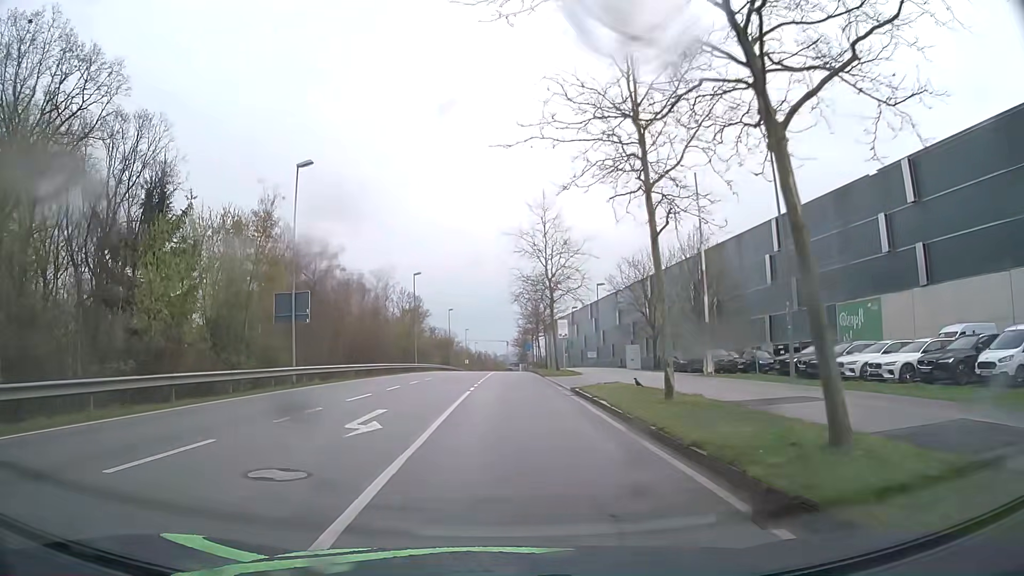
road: secondary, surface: asphalt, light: Day
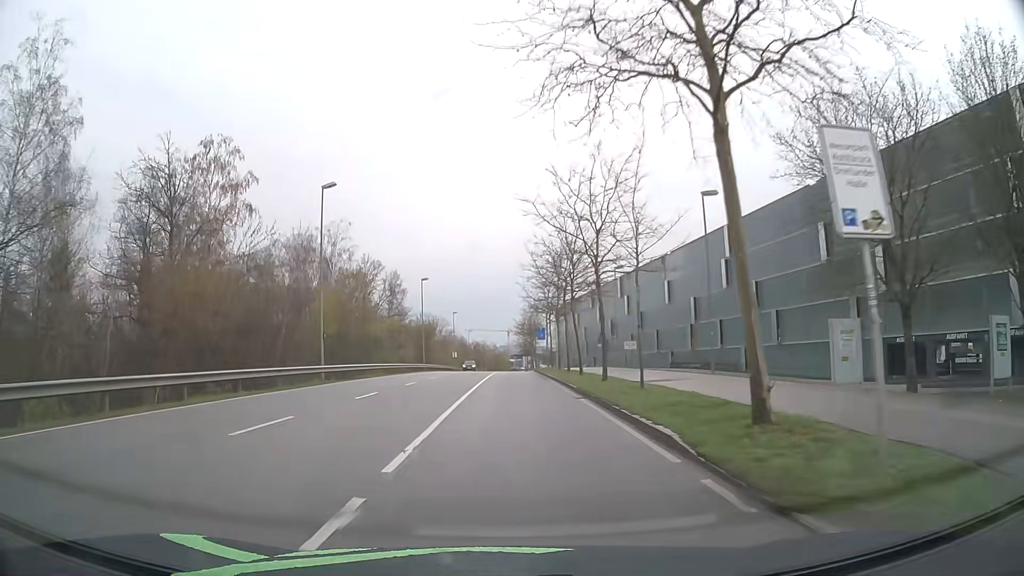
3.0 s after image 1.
(+0.1, +36.2) m; 0°
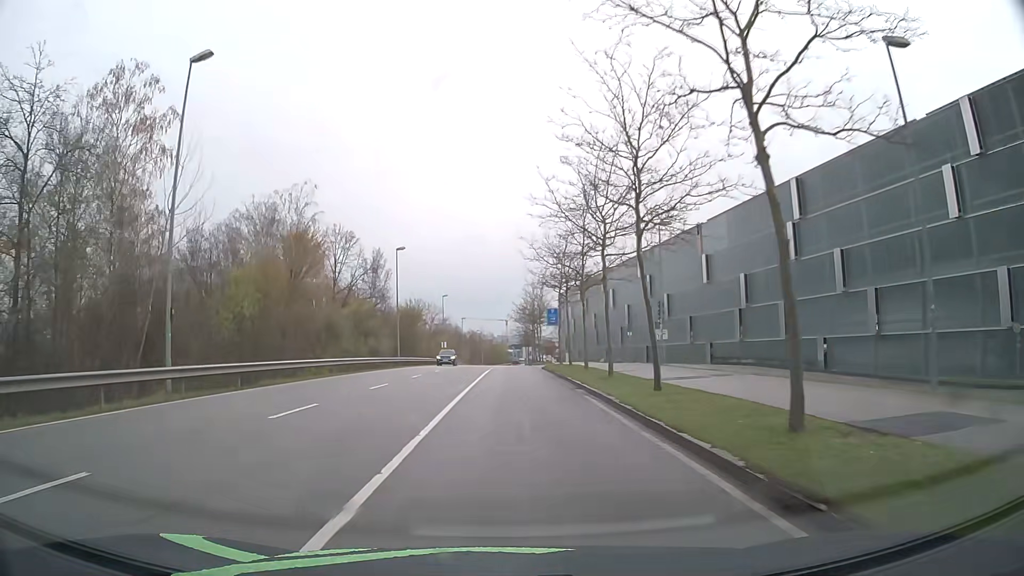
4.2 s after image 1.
(0.0, +16.3) m; 0°
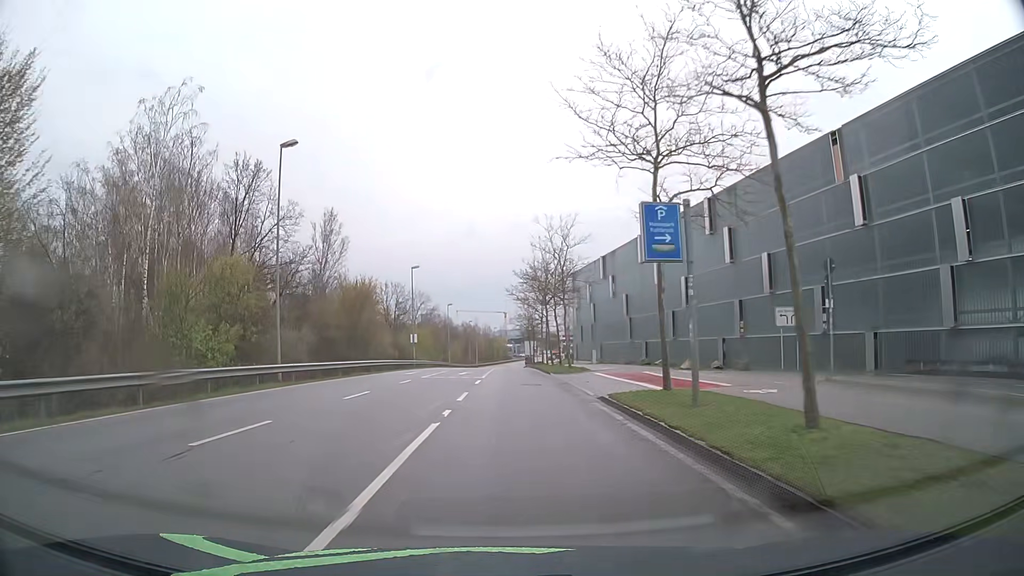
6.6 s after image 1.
(+0.1, +30.4) m; 0°
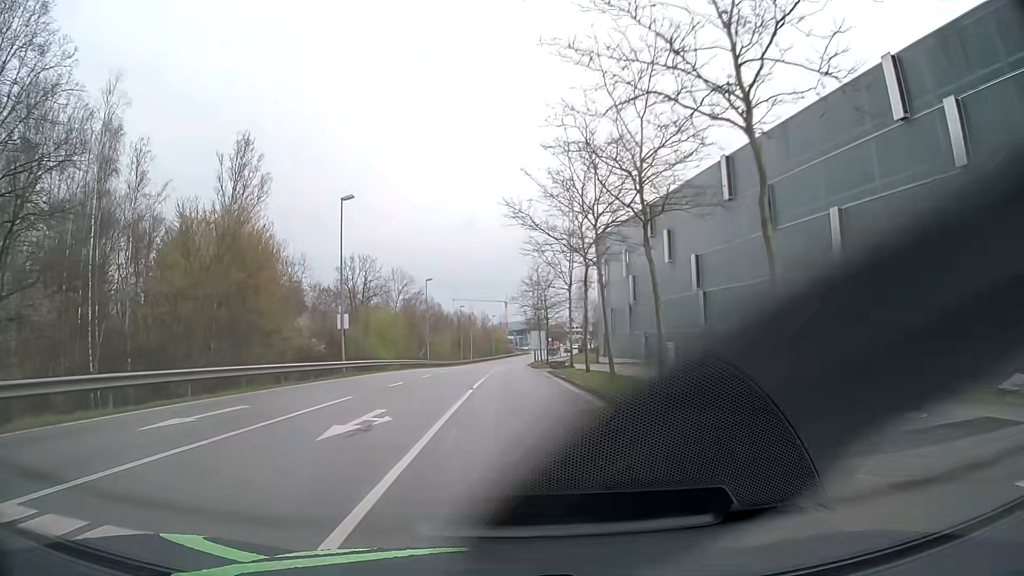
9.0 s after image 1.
(0.0, +29.7) m; 0°
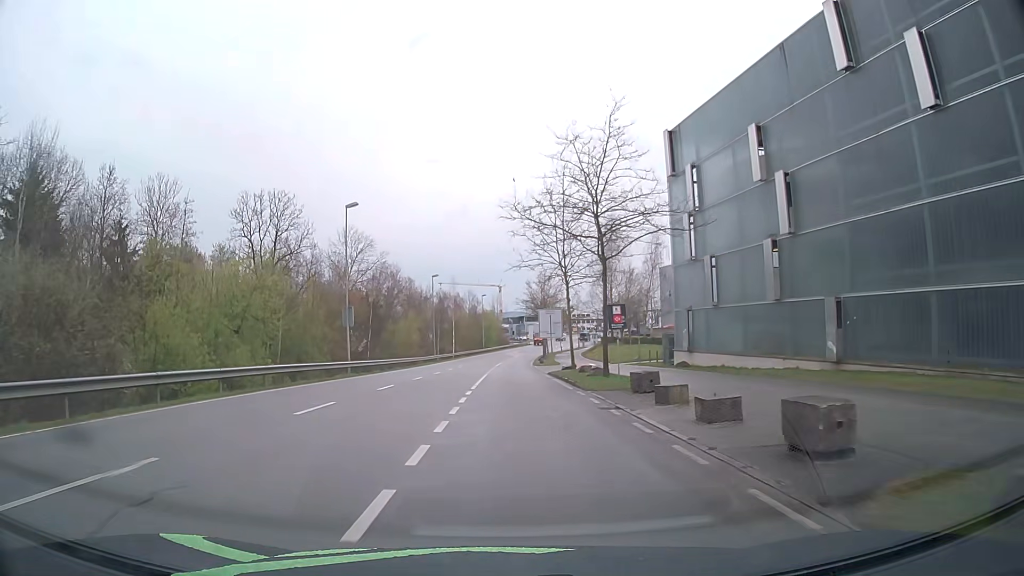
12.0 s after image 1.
(0.0, +38.1) m; 0°
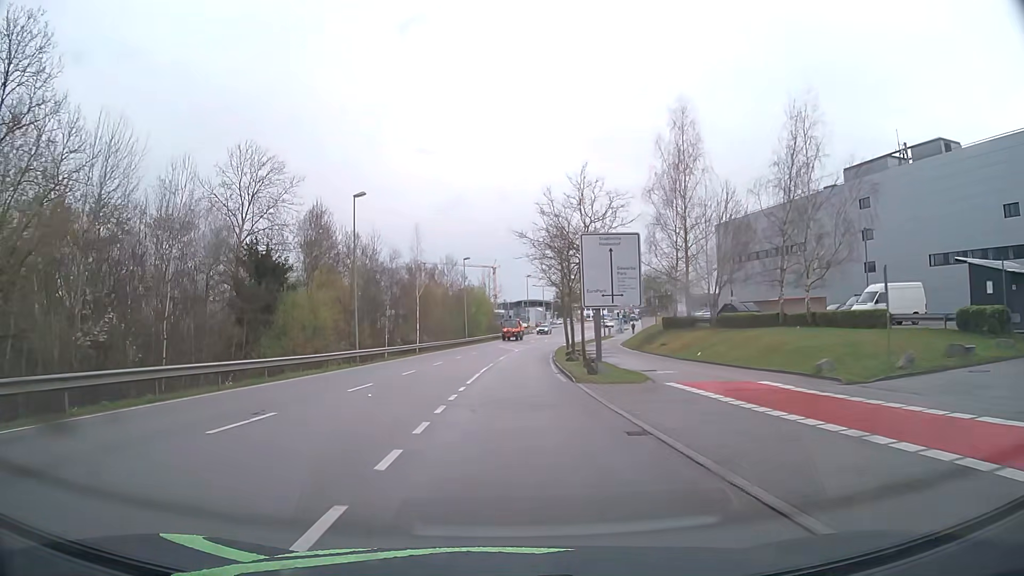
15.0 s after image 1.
(+0.3, +39.9) m; +1°
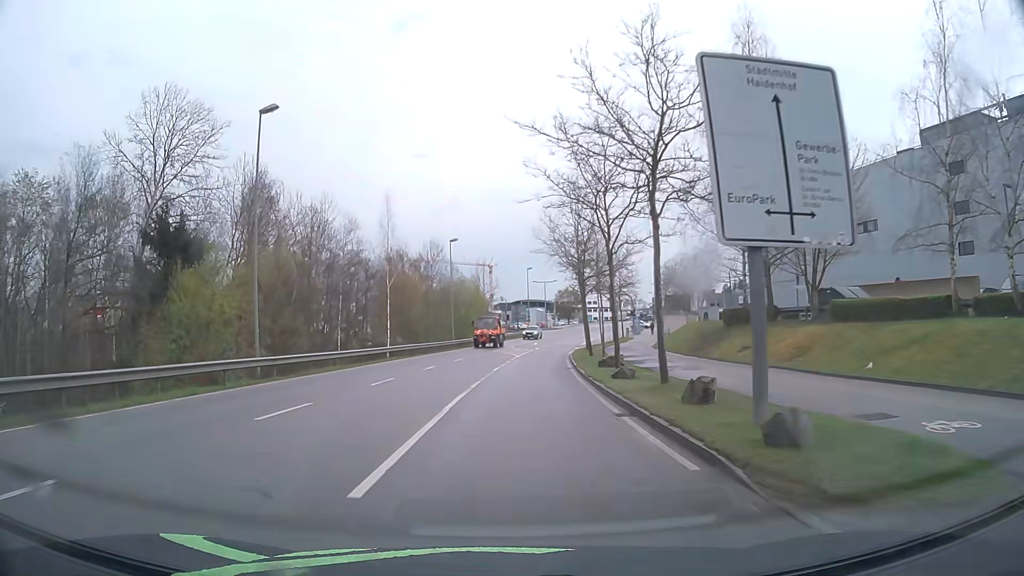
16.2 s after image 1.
(0.0, +16.4) m; 0°
(0, +10) (0, +20) (+1, +30) (+2, +40) (+3, +50) (+4, +60) (+6, +70) (+8, +79) (+10, +89) (+13, +99) m
